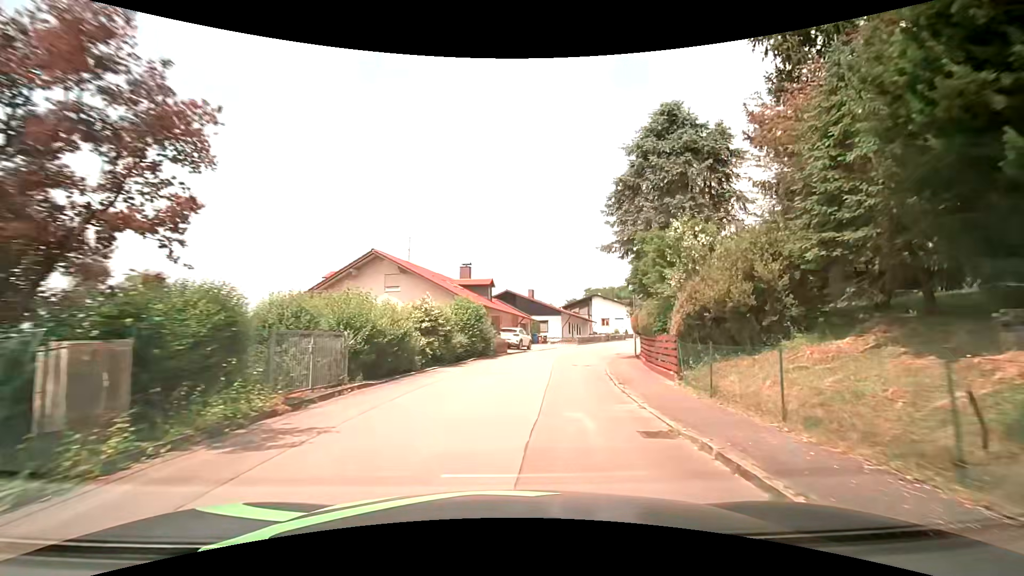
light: Day
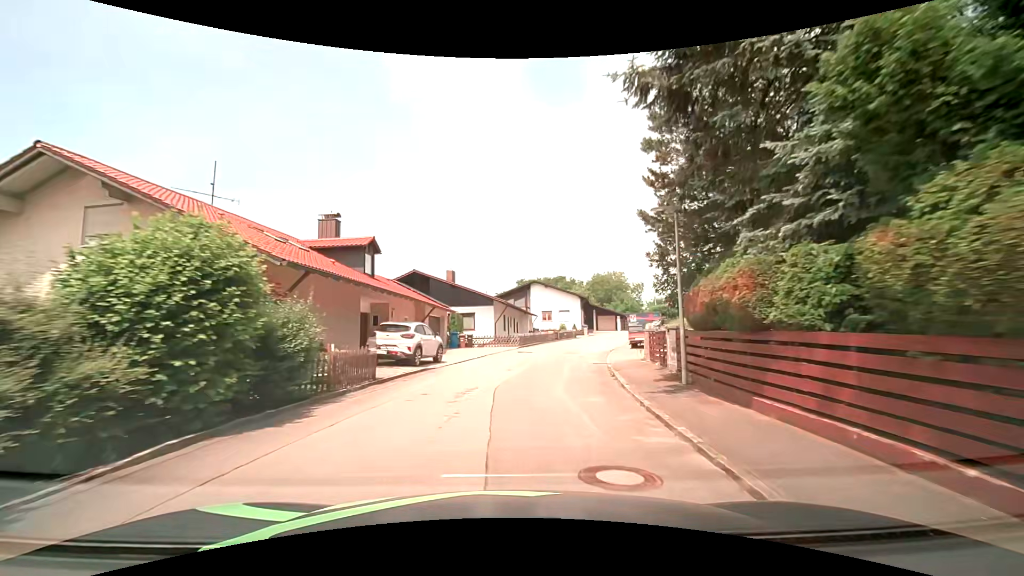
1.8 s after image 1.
(+1.4, +17.2) m; +8°
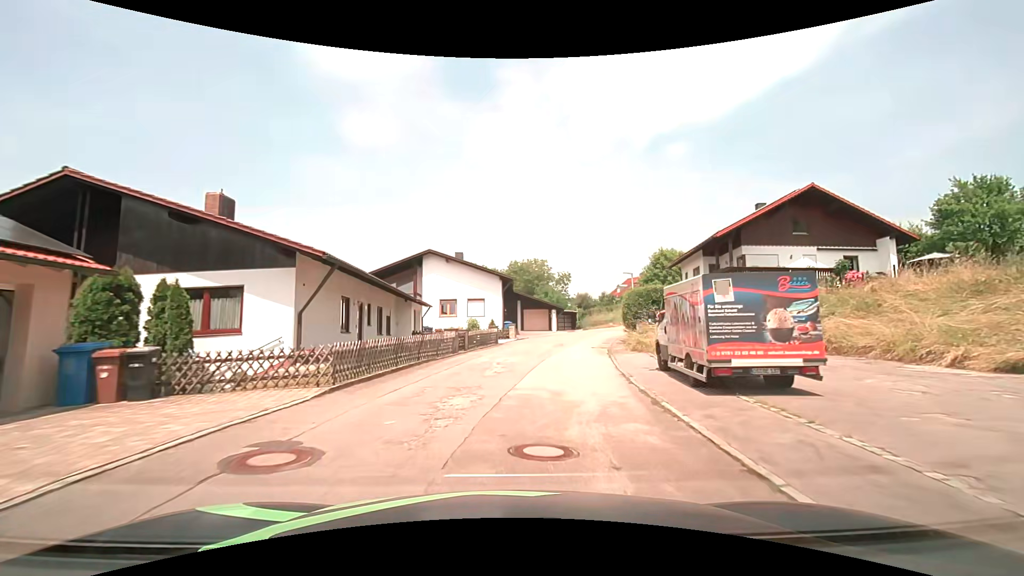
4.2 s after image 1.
(+2.3, +23.1) m; +11°
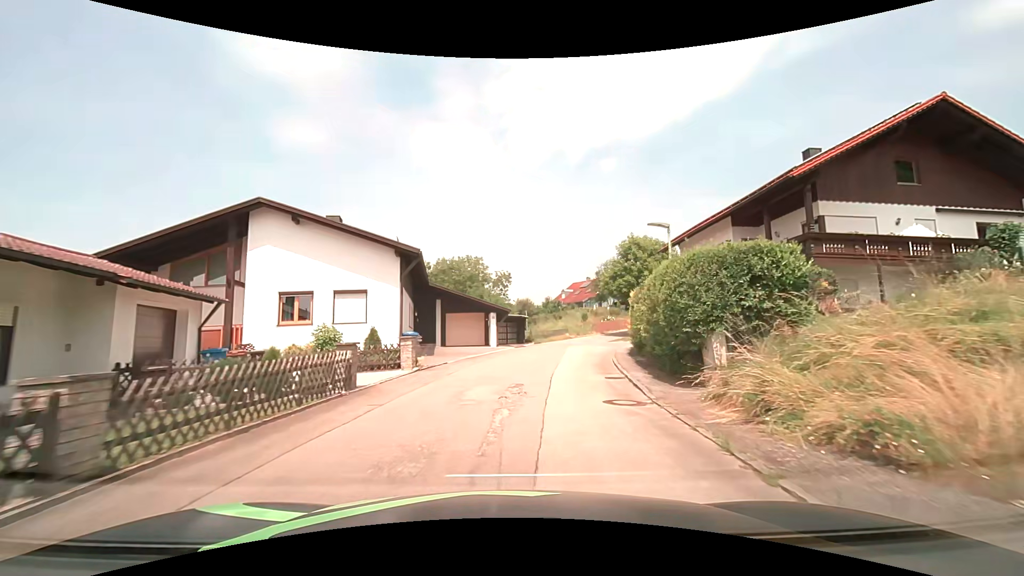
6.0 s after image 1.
(+1.2, +17.2) m; +7°
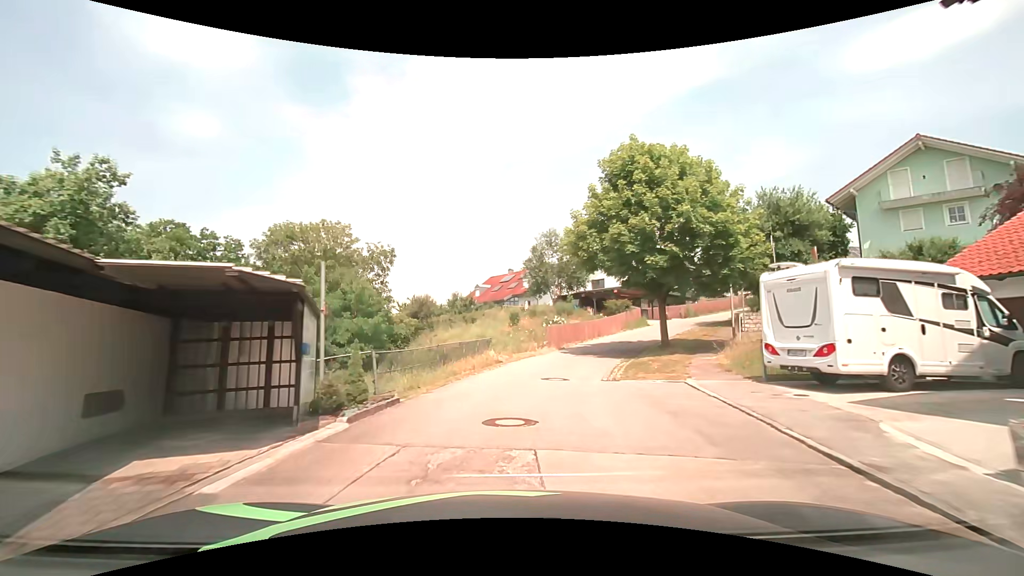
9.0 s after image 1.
(+2.7, +28.1) m; +10°
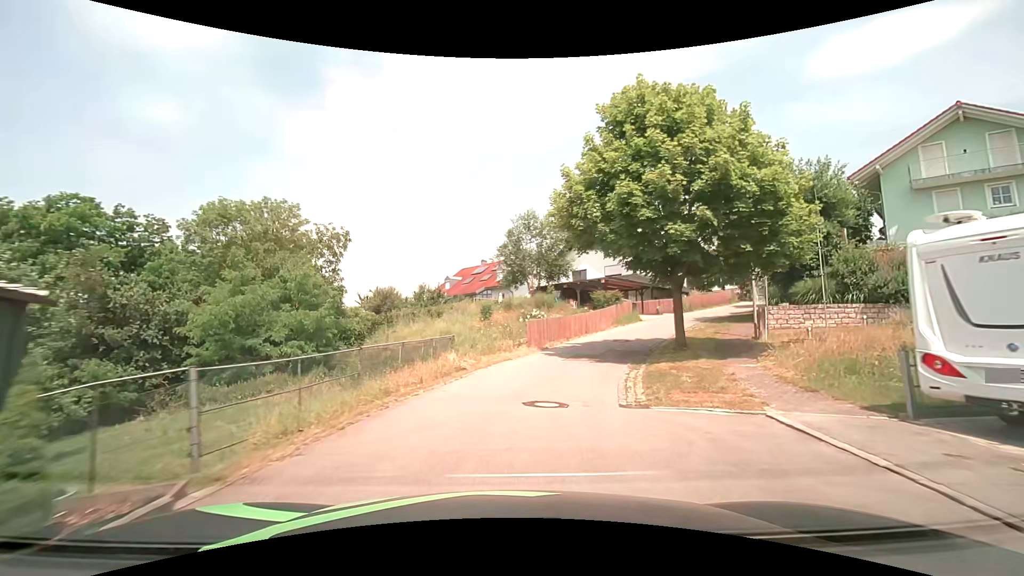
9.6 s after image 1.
(+0.1, +5.5) m; +2°
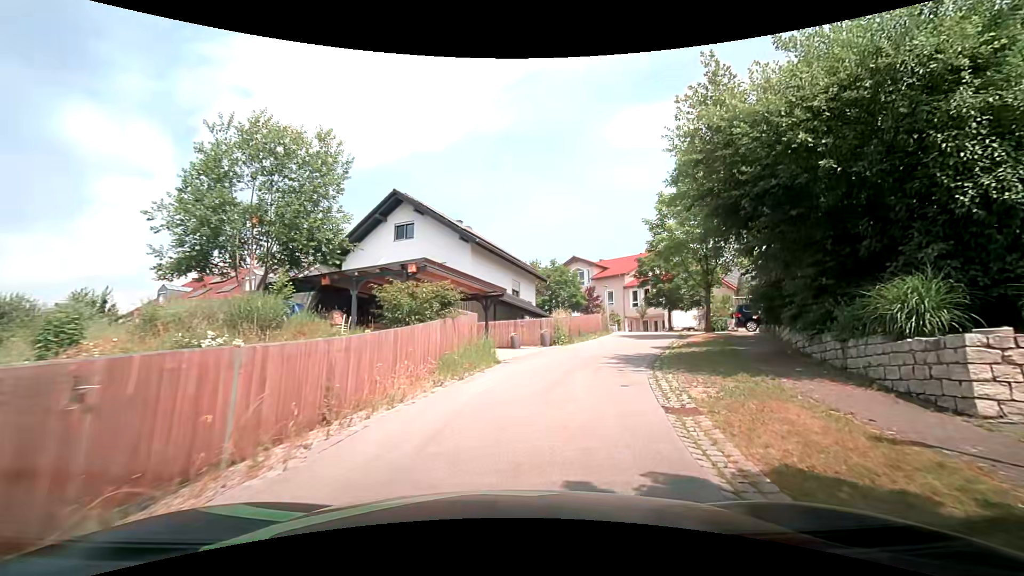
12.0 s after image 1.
(+3.6, +19.8) m; +22°
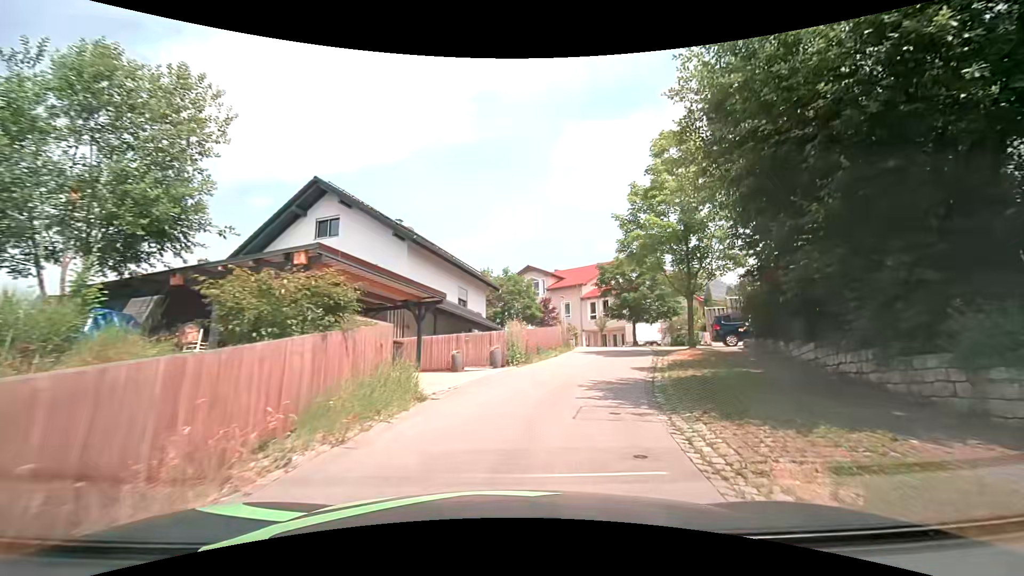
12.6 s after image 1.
(+0.2, +4.5) m; +6°
